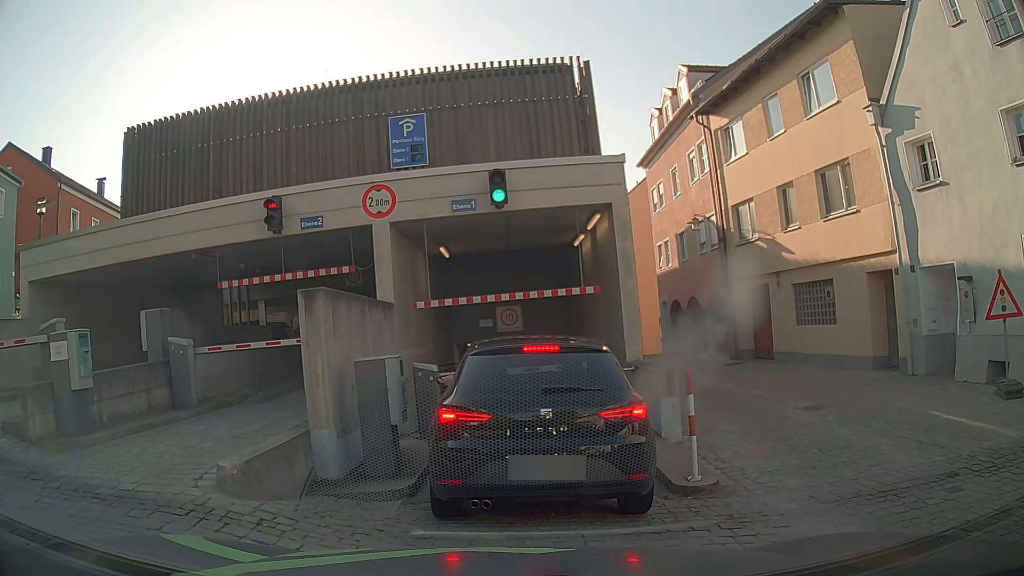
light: Day
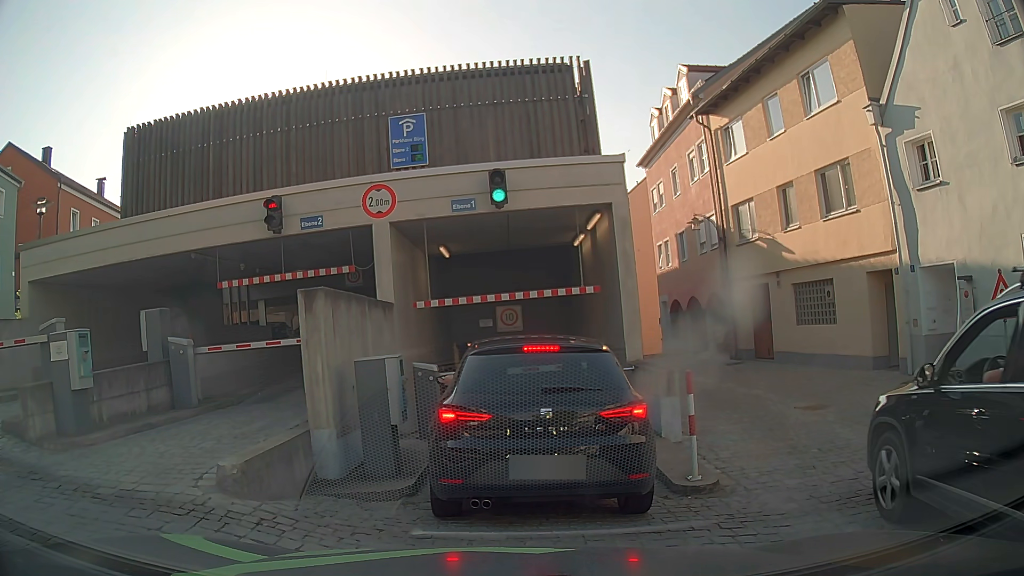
(0.0, +0.1) m; 0°
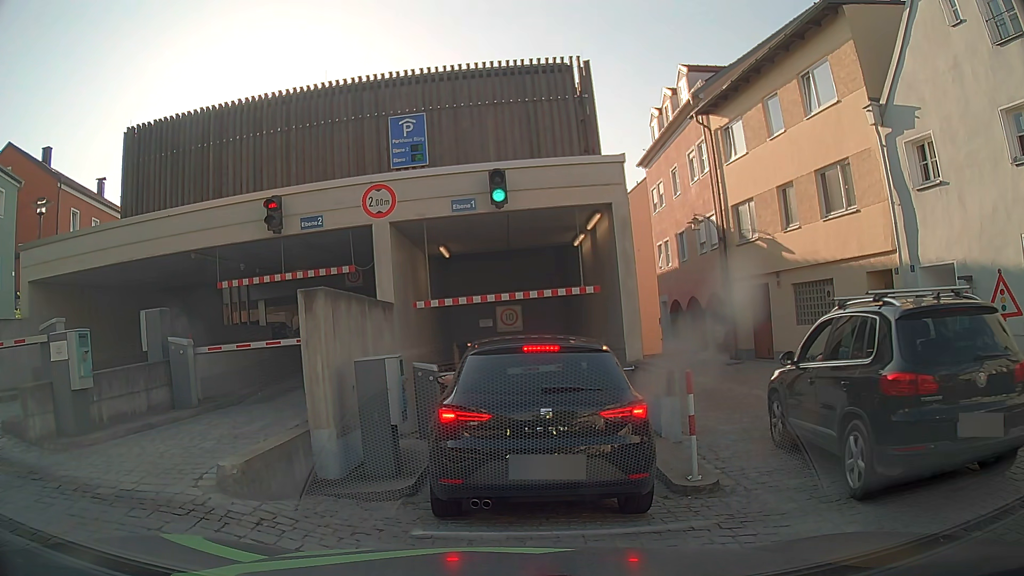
(0.0, 0.0) m; 0°
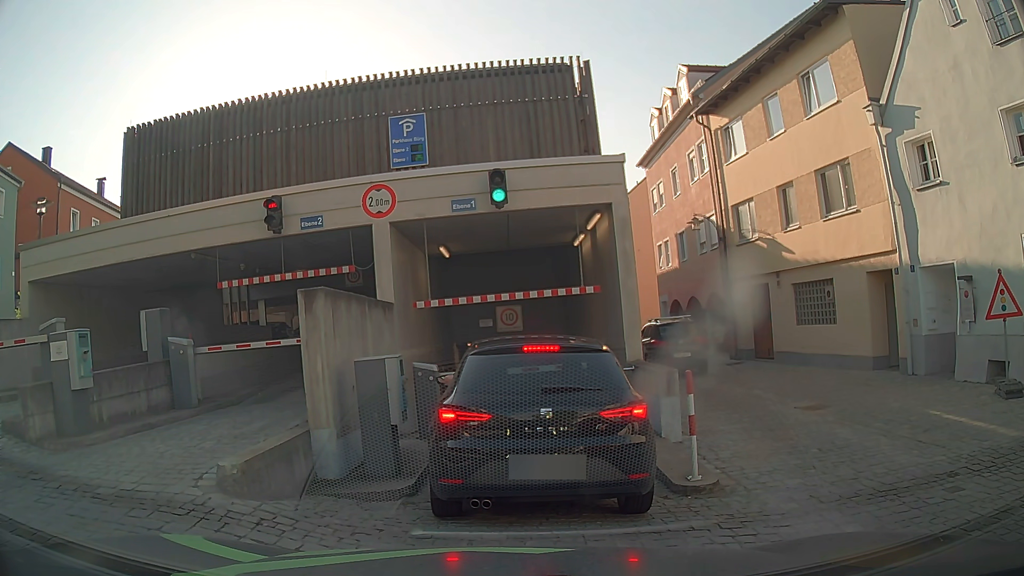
(0.0, 0.0) m; 0°
